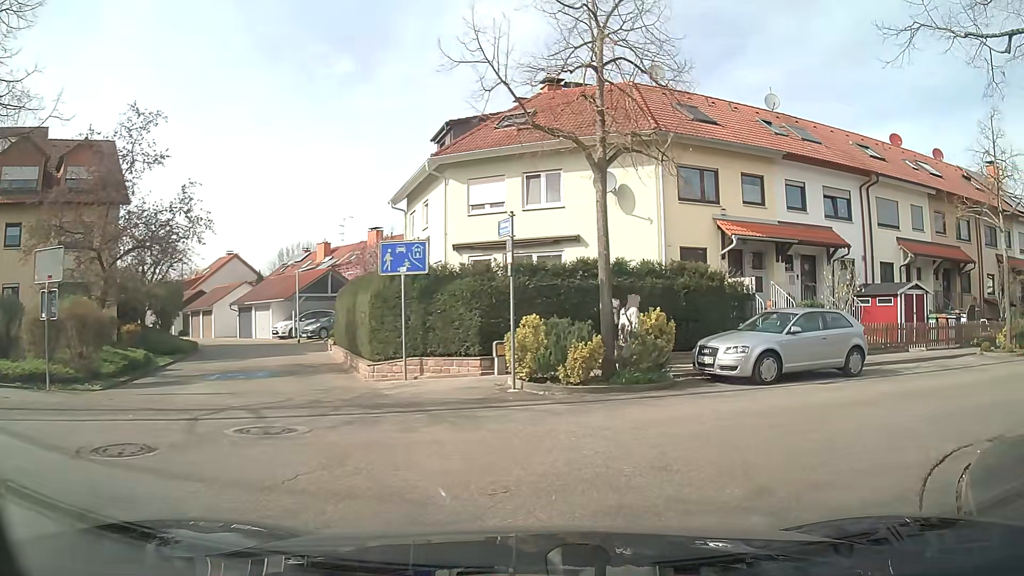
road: residential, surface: asphalt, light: Day
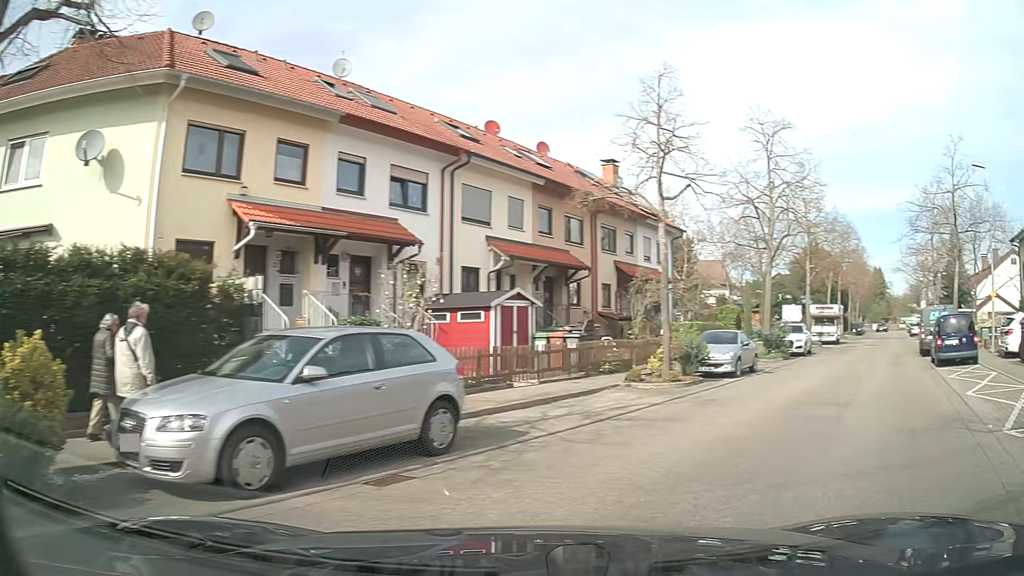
(+2.1, +6.9) m; +41°
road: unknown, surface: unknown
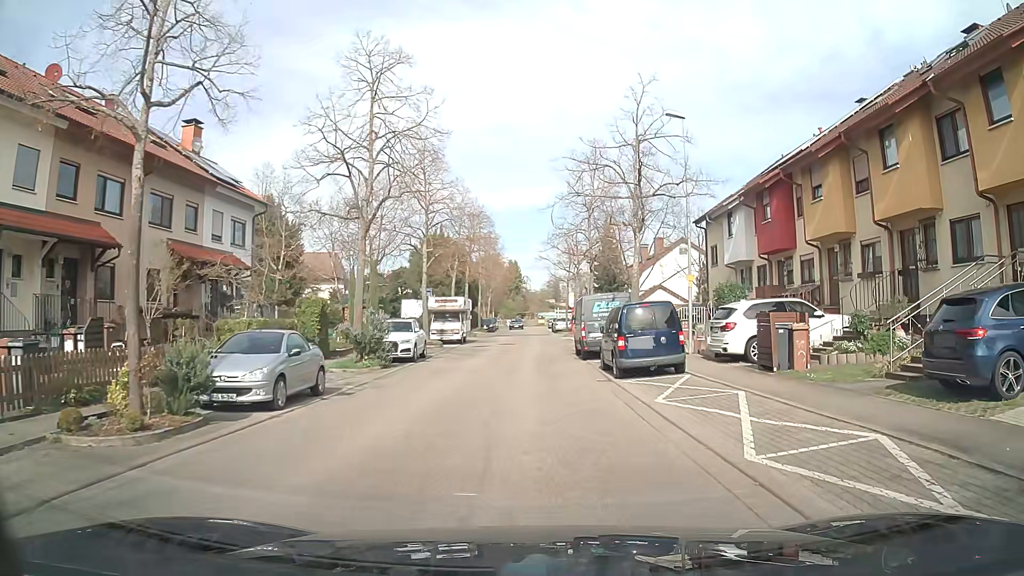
(+2.6, +7.8) m; +27°
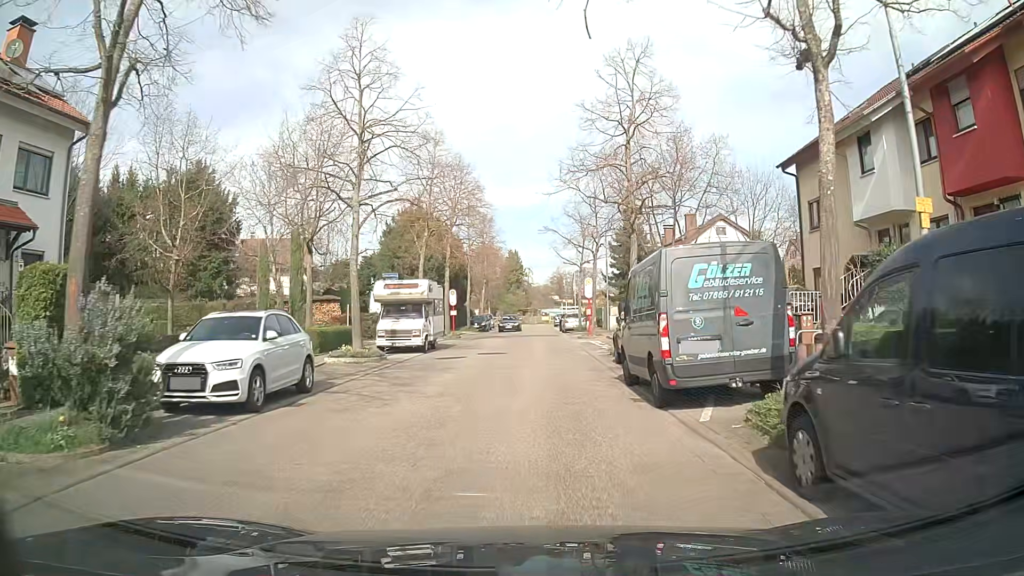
(+0.3, +14.7) m; +1°
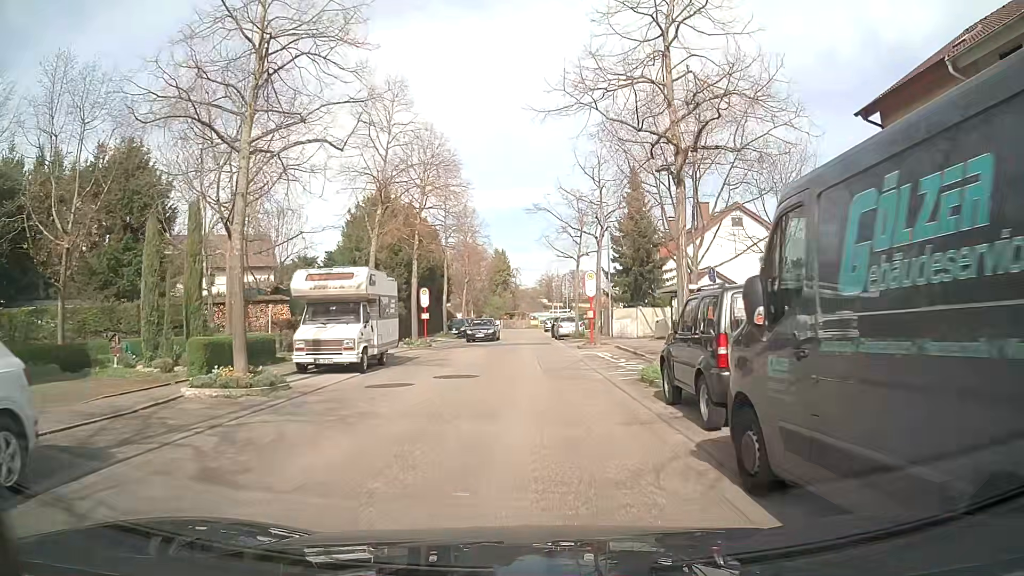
(0.0, +8.2) m; -1°
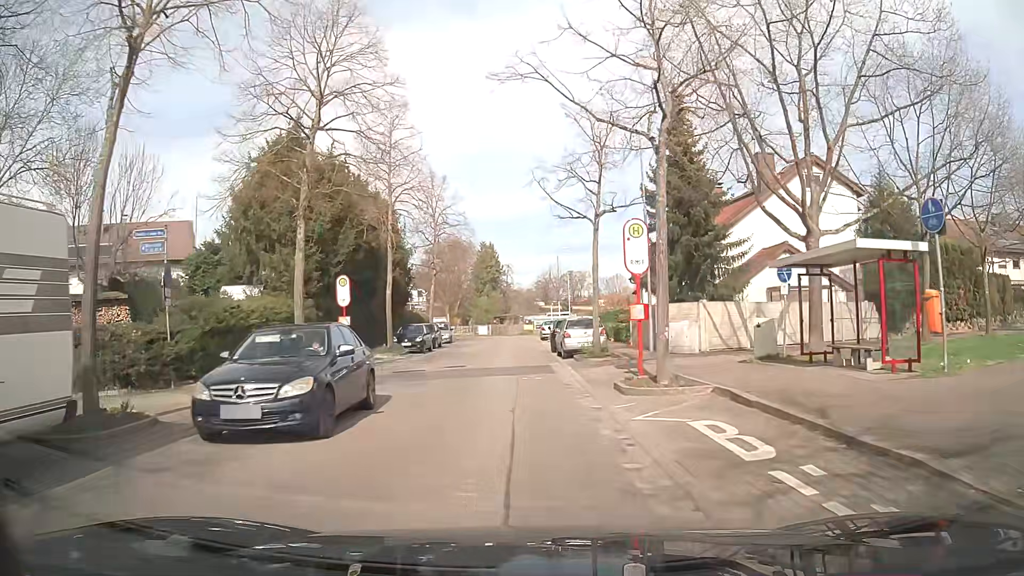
(+0.8, +16.6) m; +1°
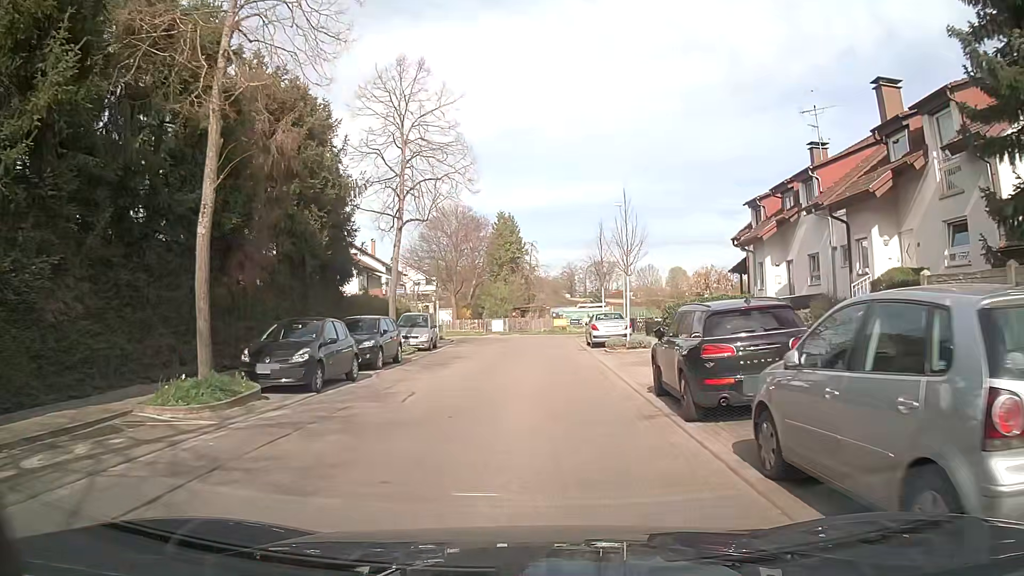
(-0.2, +21.1) m; -1°
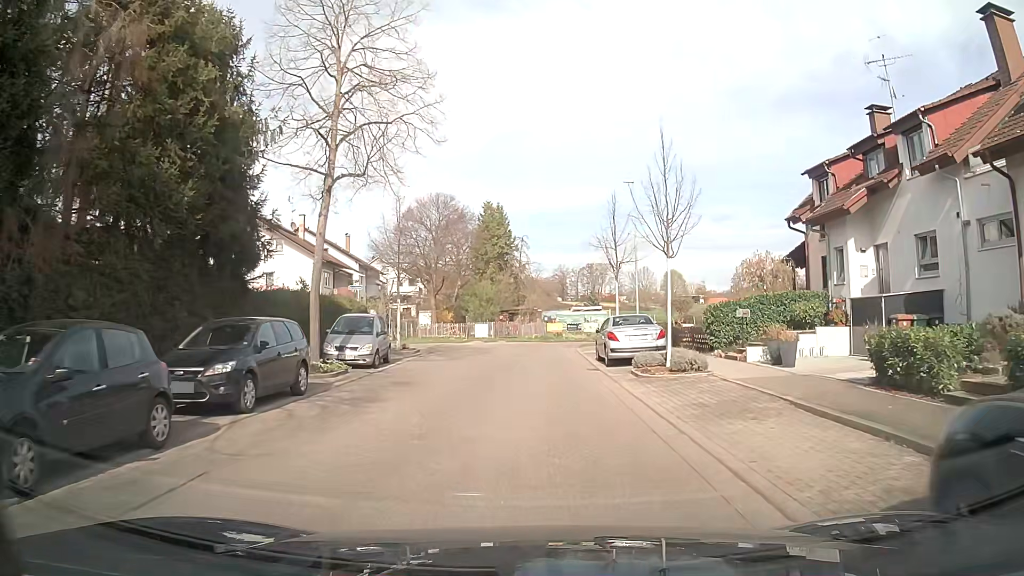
(+0.1, +8.6) m; 0°
